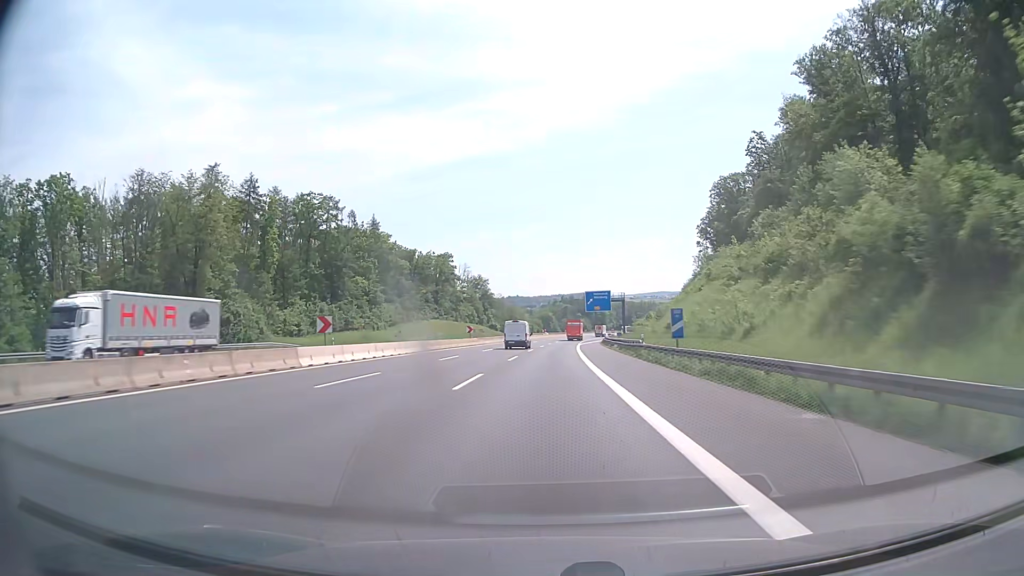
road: motorway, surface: asphalt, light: Day
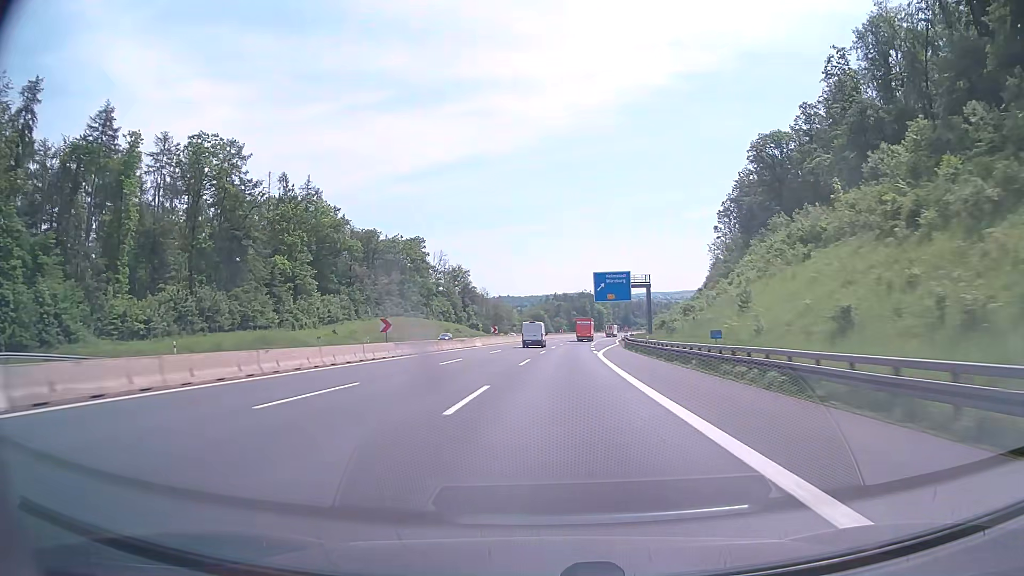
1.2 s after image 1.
(+0.2, +41.3) m; +1°
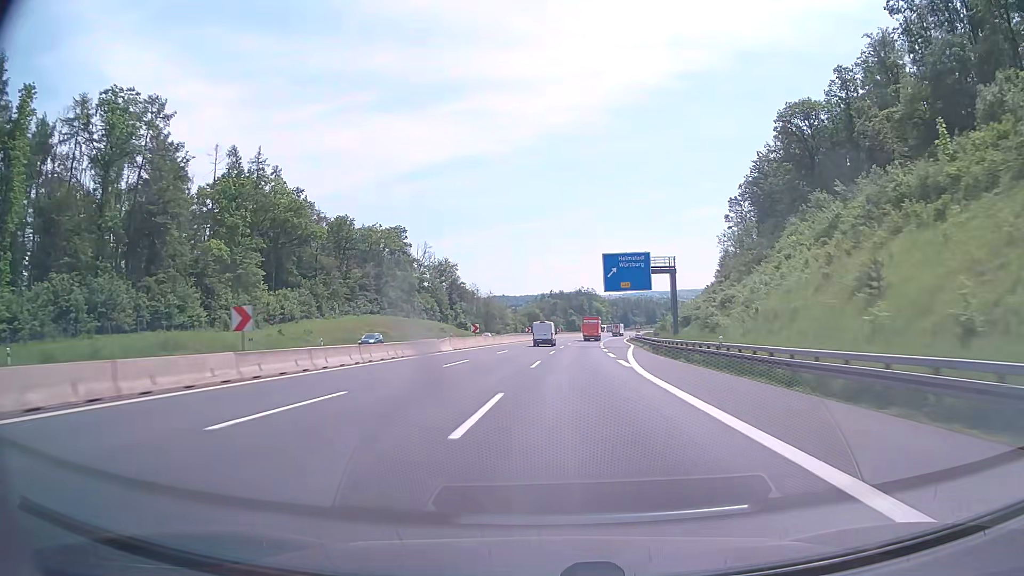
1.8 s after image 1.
(+0.1, +20.7) m; +1°
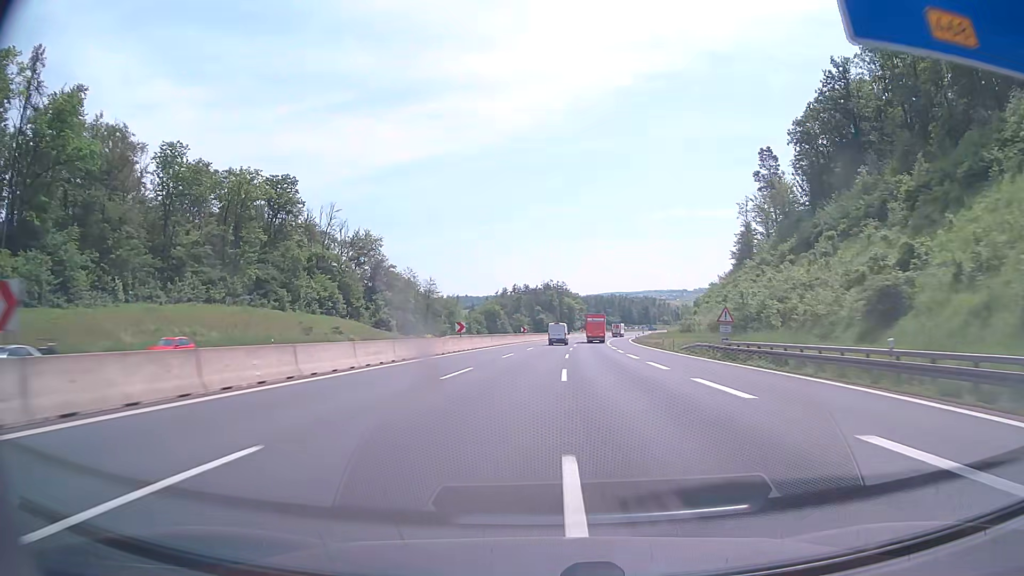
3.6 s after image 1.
(+1.2, +62.0) m; +3°
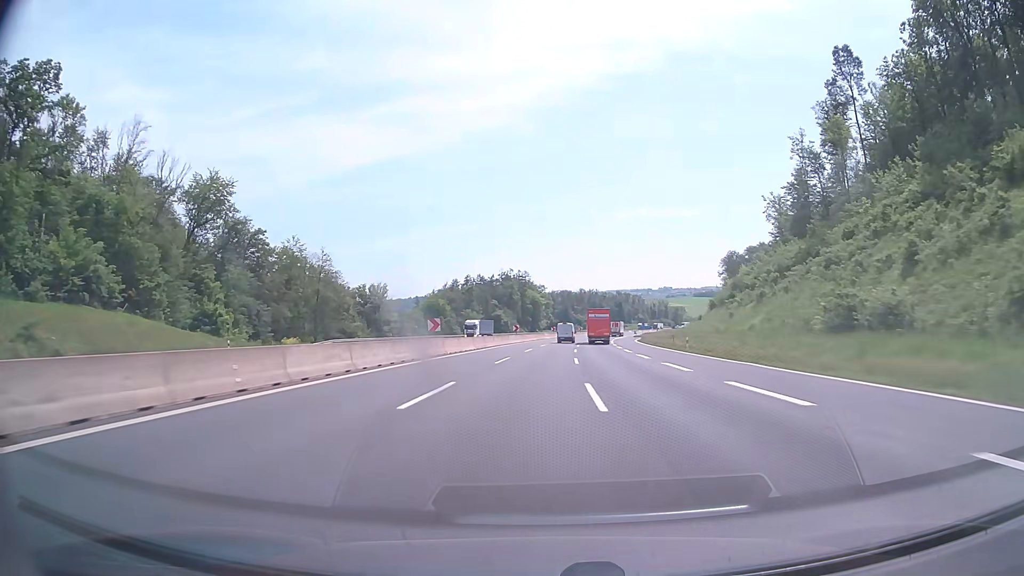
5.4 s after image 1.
(+1.7, +61.9) m; +3°
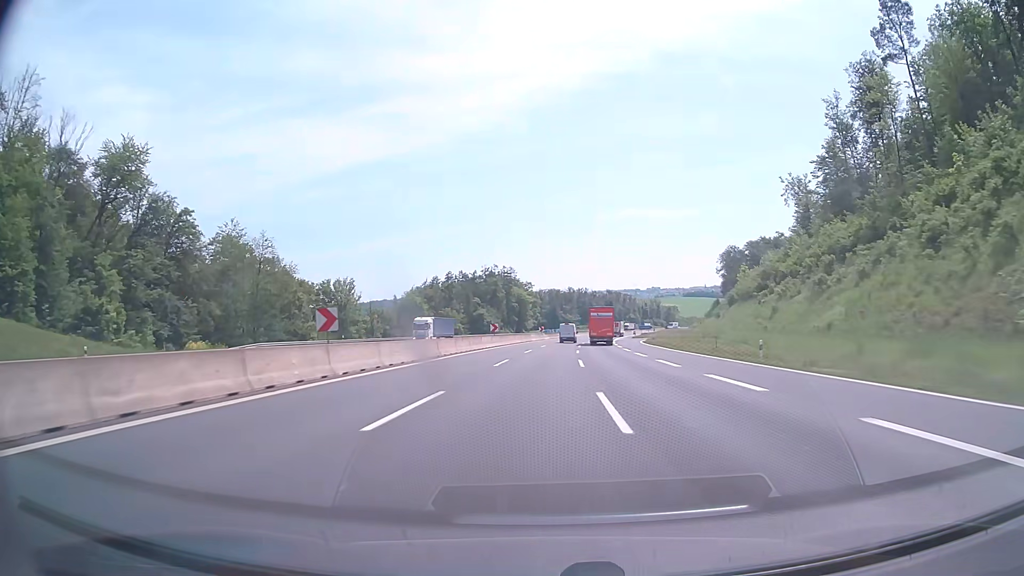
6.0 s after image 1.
(+0.2, +20.7) m; +1°
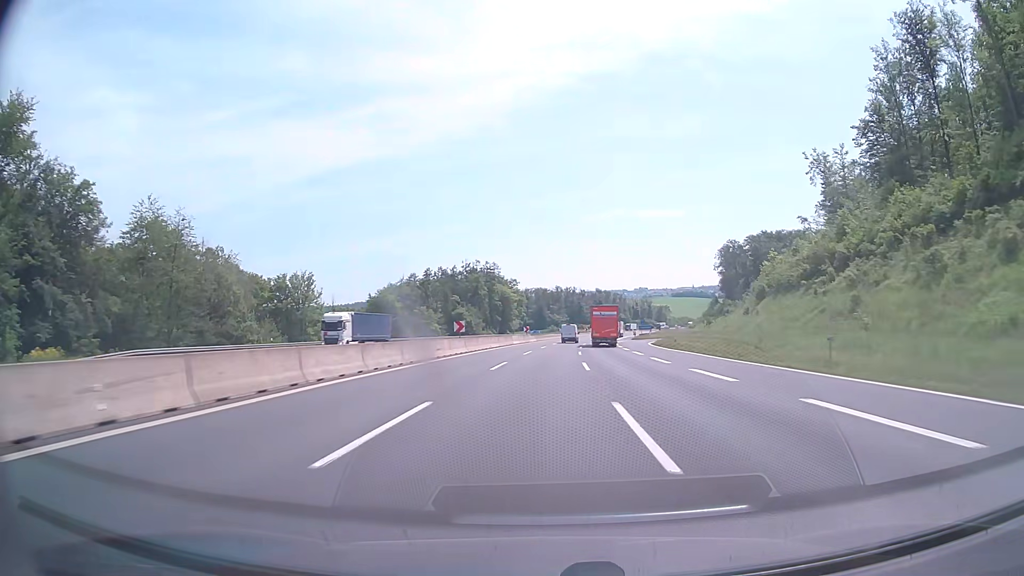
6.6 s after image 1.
(+0.2, +20.7) m; +1°
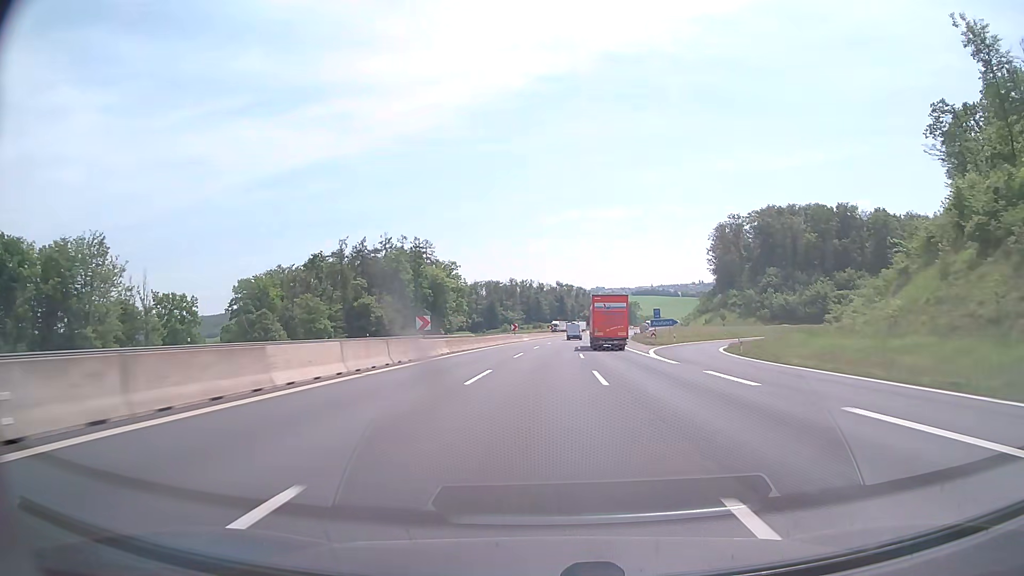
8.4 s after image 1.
(+2.0, +61.9) m; +4°
(0, +10) (0, +20) (0, +30) (+1, +40) (+1, +50) (+2, +60) (+3, +70) (+3, +80) (+4, +90) (+5, +100) m
